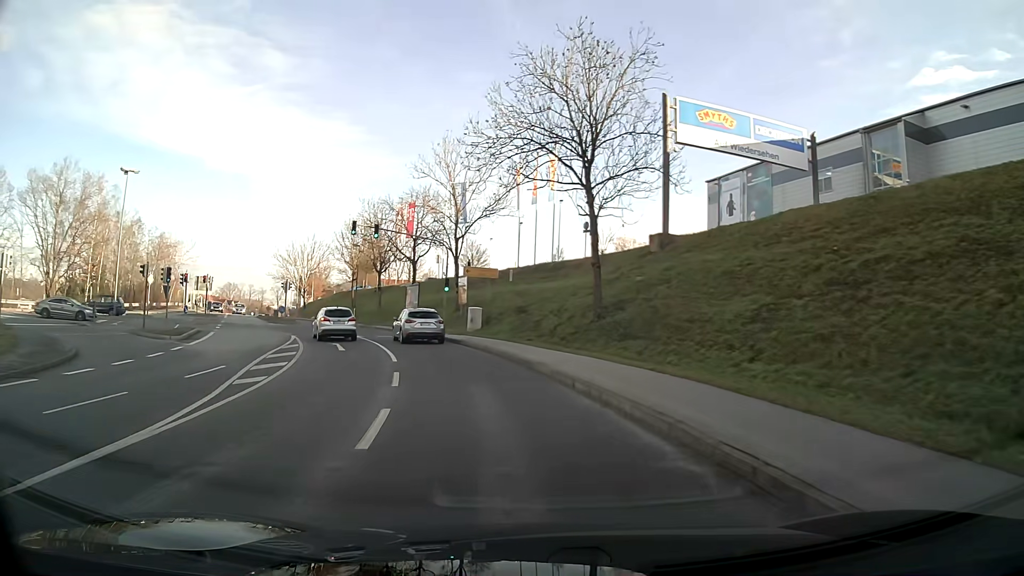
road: tertiary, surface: asphalt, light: Day
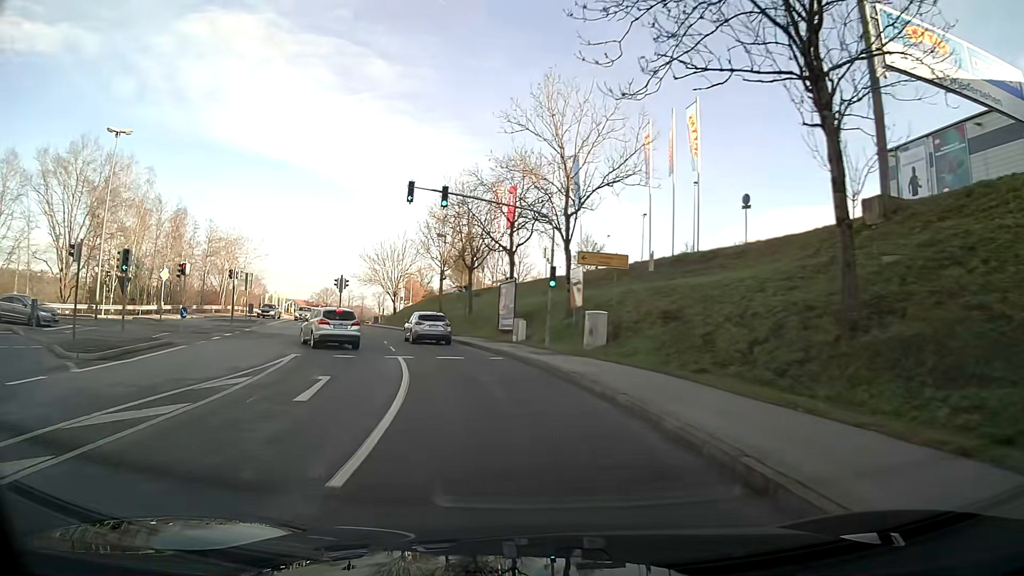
(-1.1, +13.9) m; -9°
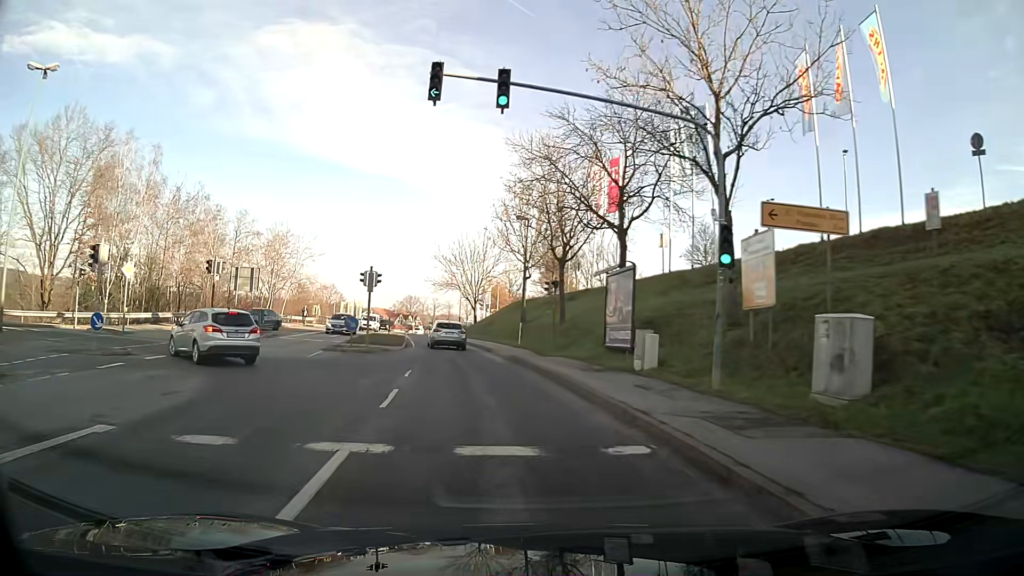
(-0.9, +14.0) m; -7°
